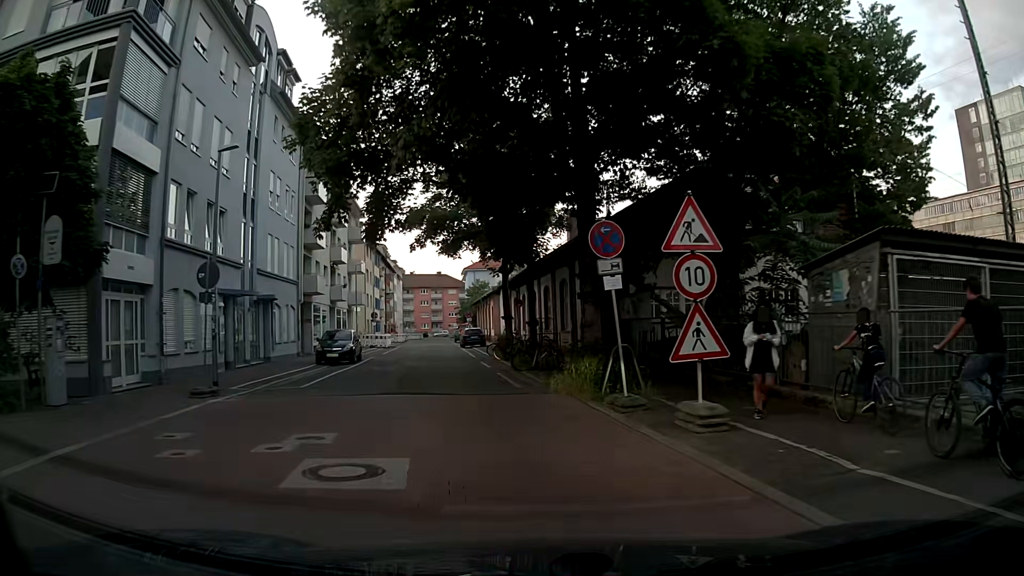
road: residential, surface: asphalt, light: Day
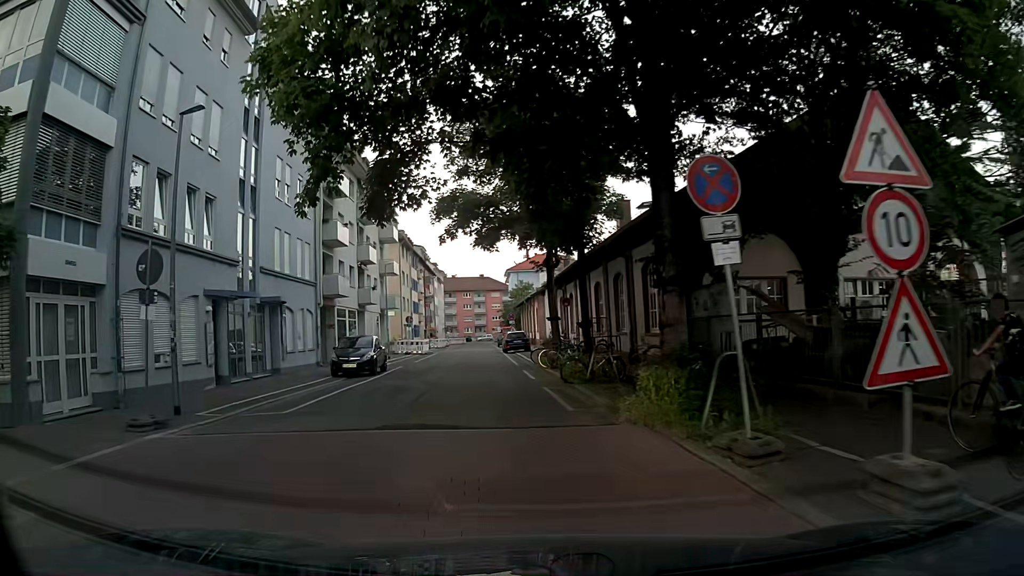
(-0.2, +4.1) m; -5°
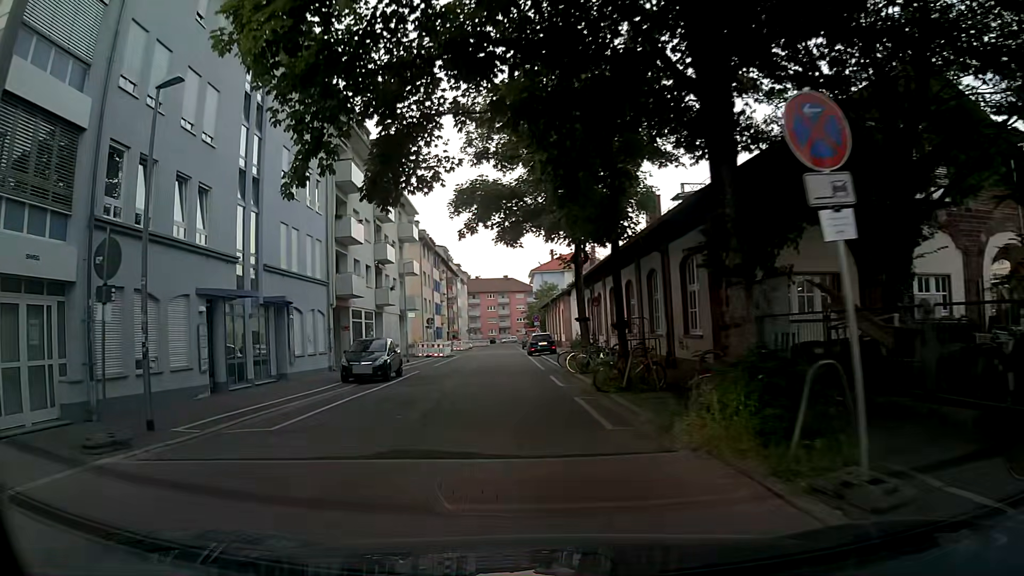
(0.0, +2.0) m; -1°
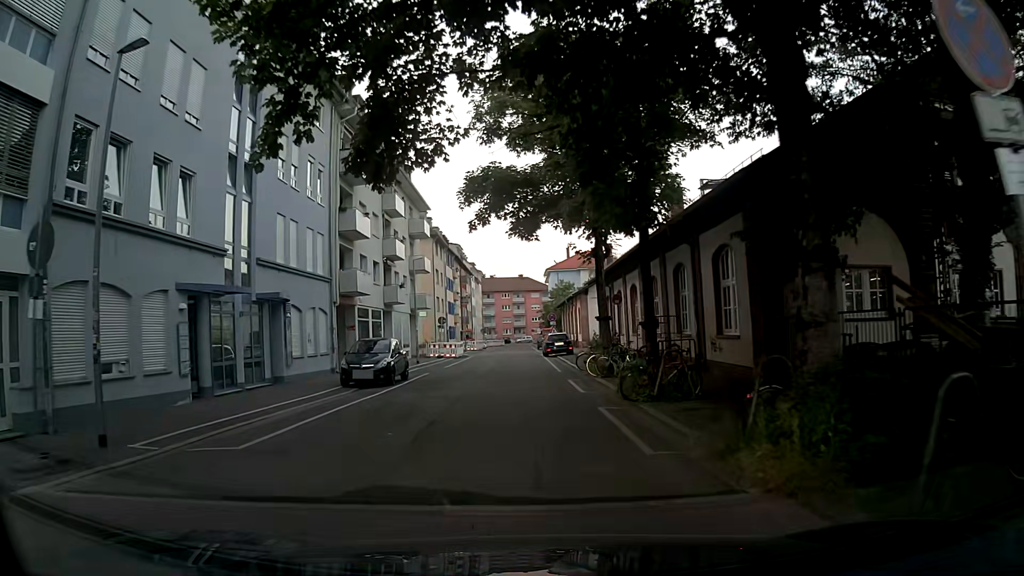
(0.0, +1.9) m; -2°
